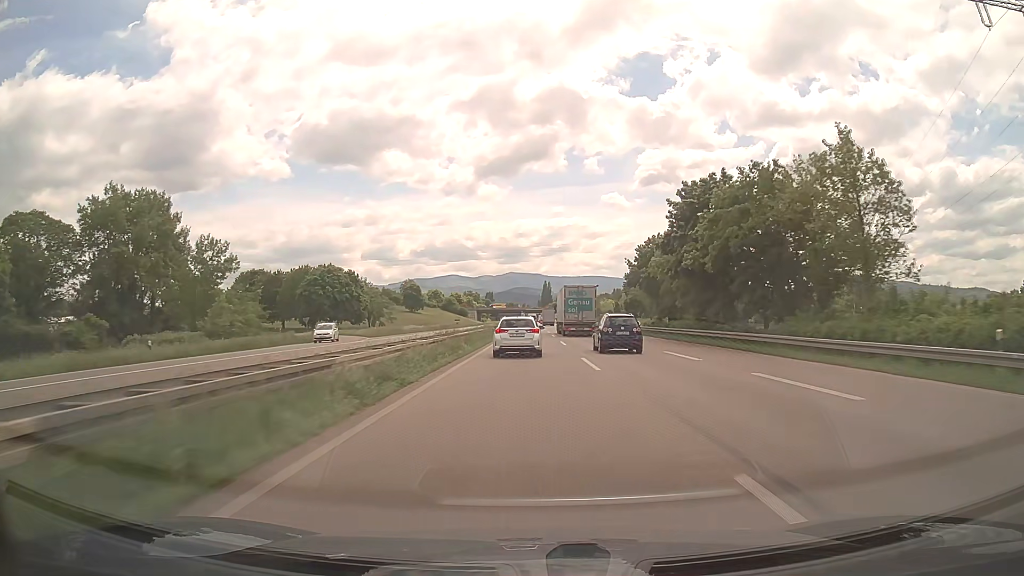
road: trunk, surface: asphalt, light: Day
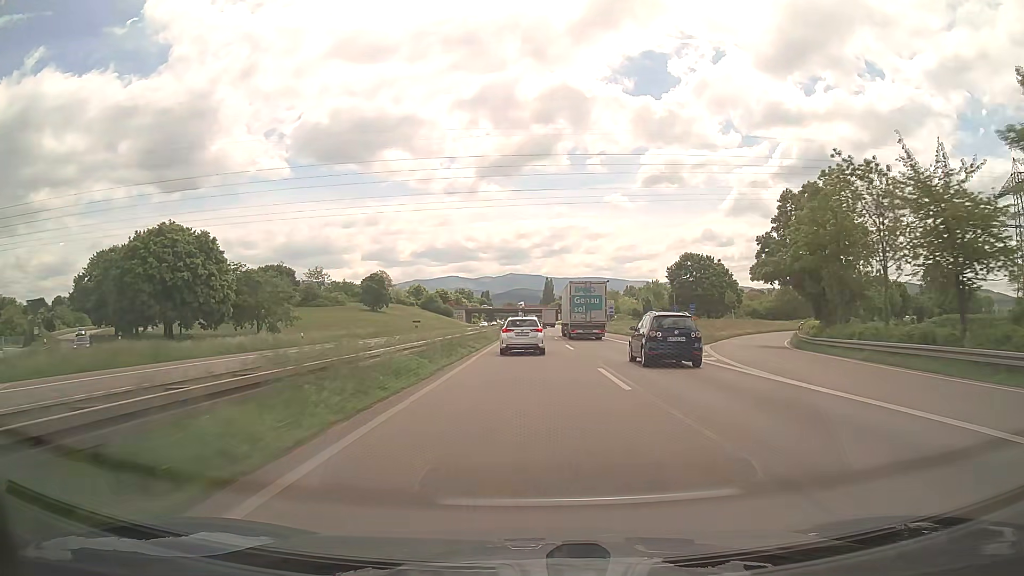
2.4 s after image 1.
(0.0, +58.6) m; 0°
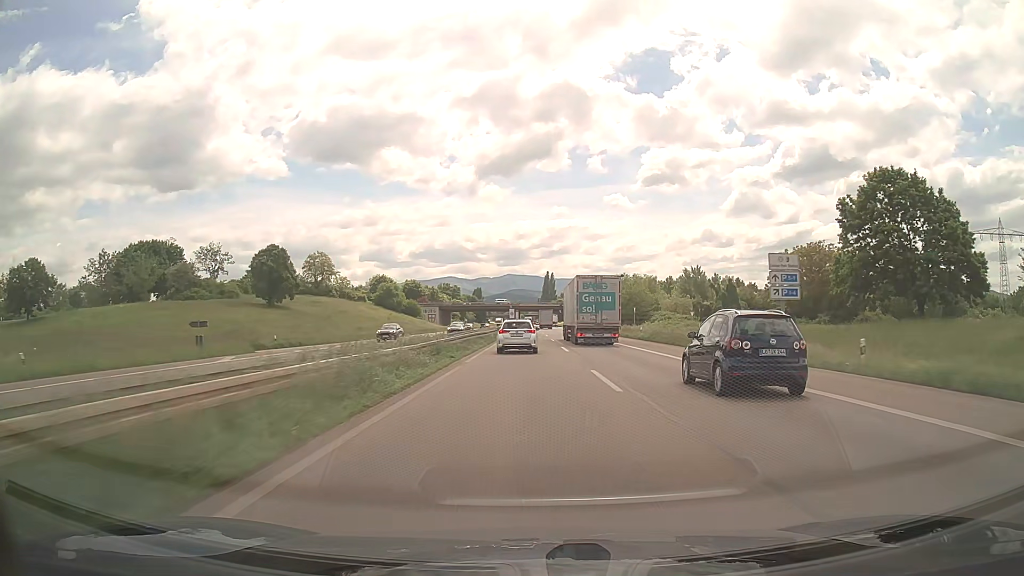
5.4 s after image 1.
(+0.3, +71.7) m; 0°
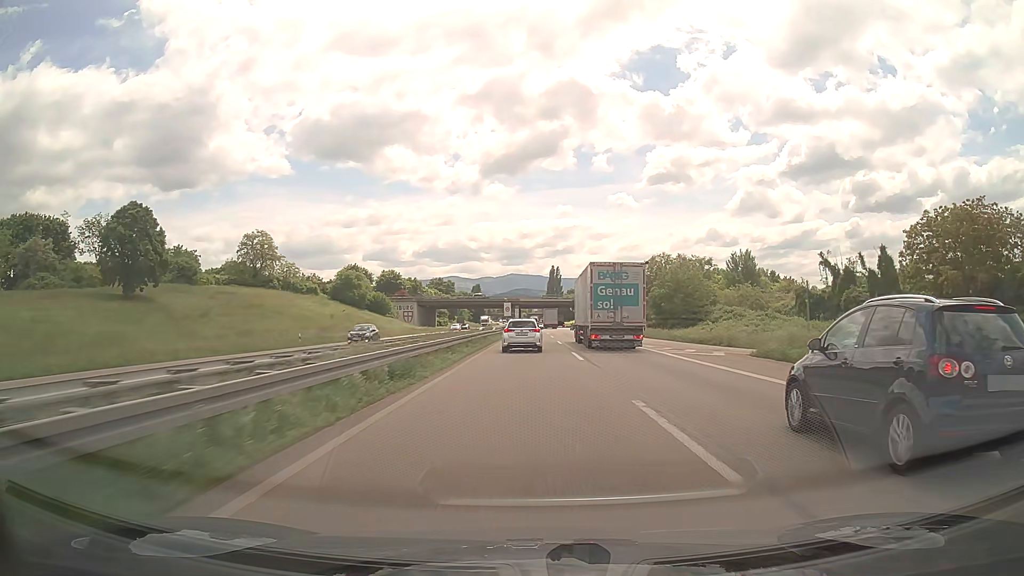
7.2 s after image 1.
(0.0, +43.7) m; 0°
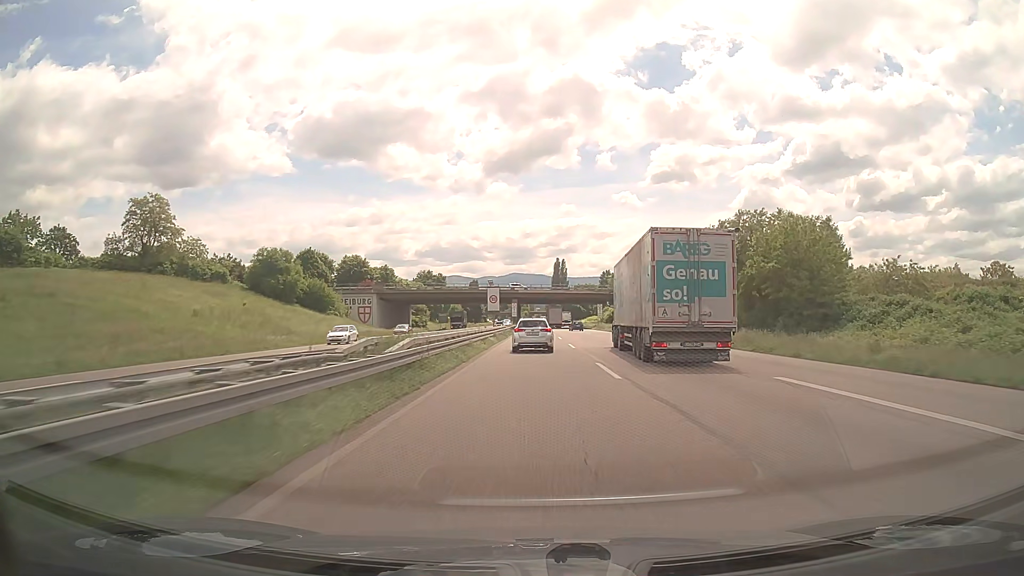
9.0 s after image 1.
(-0.1, +43.9) m; 0°
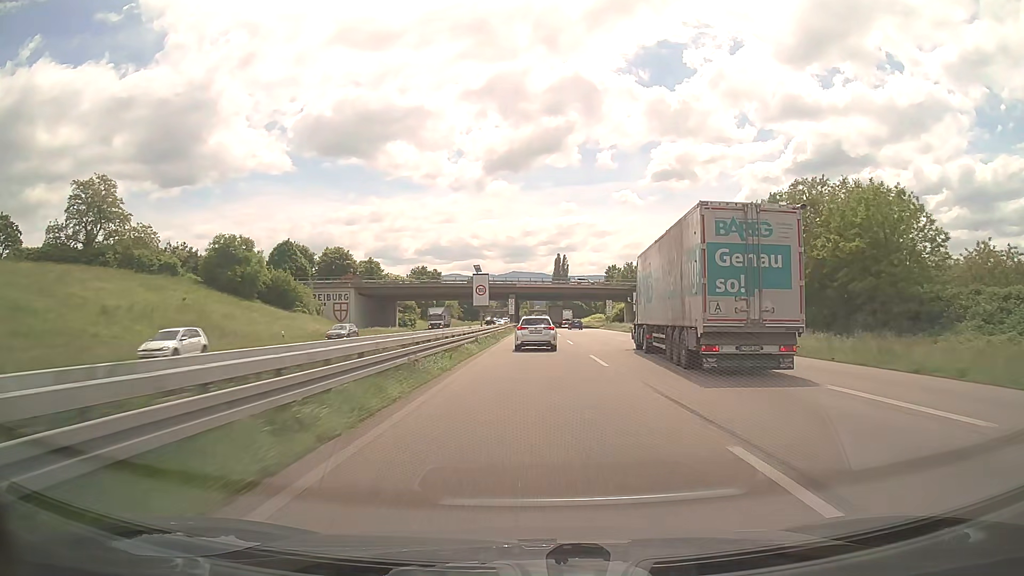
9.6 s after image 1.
(0.0, +14.6) m; 0°
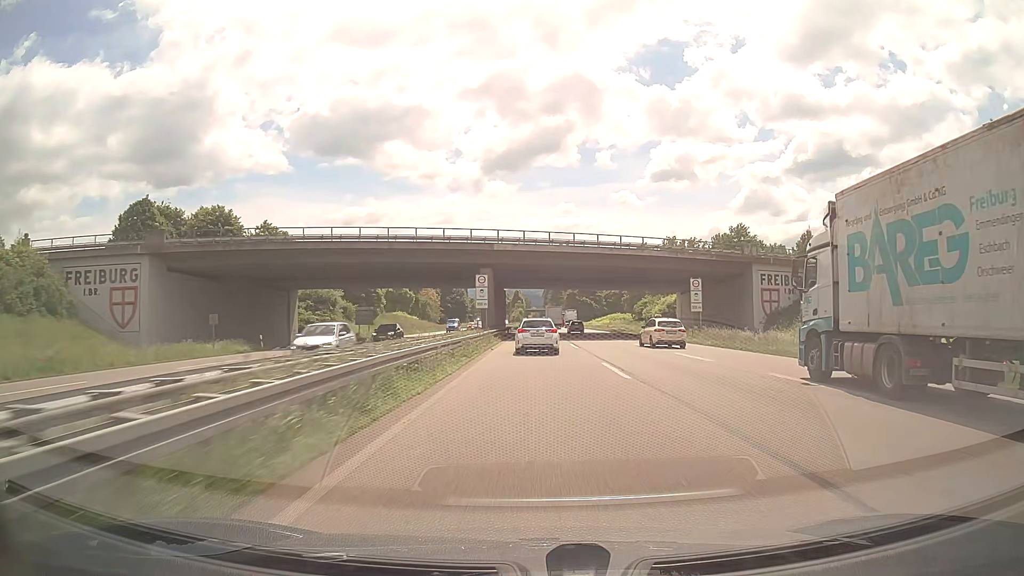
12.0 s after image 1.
(+0.2, +57.2) m; 0°
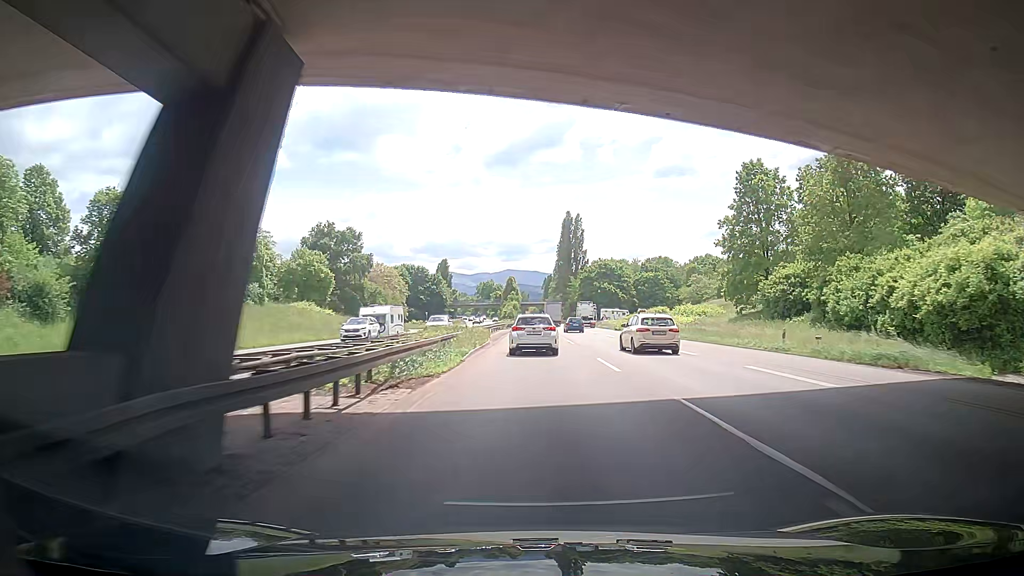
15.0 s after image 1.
(+0.6, +70.8) m; 0°
(0, +10) (0, +20) (0, +30) (0, +40) (0, +50) (0, +60) (0, +70) (0, +80) (0, +90) (0, +100) m
